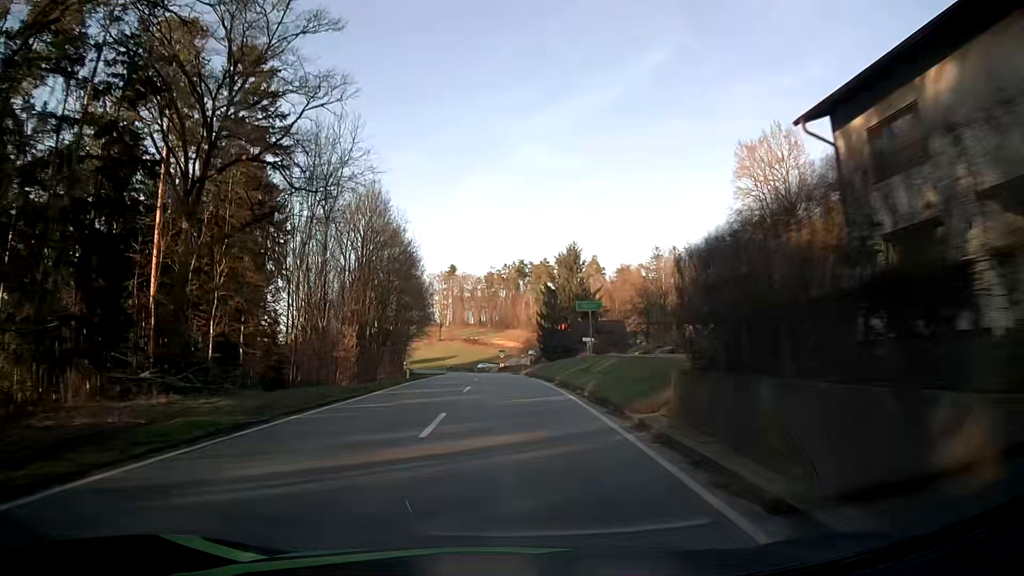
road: secondary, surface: asphalt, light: Day
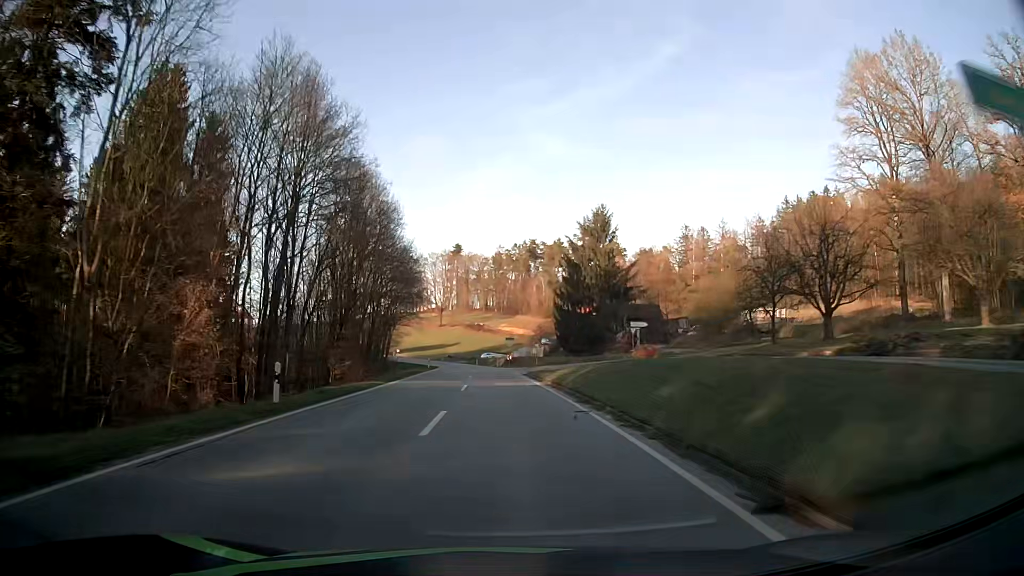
(0.0, +23.8) m; 0°
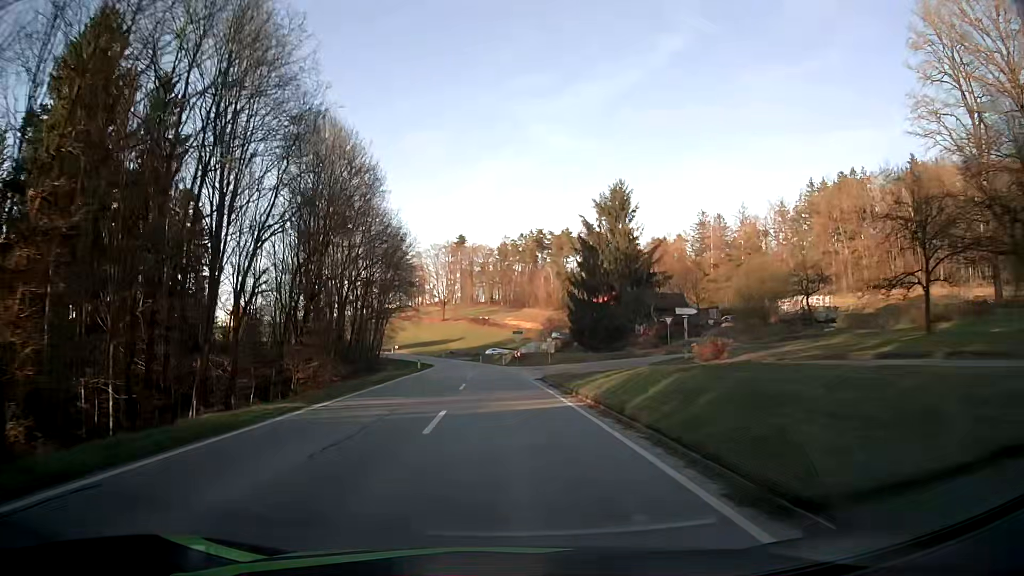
(0.0, +11.5) m; 0°
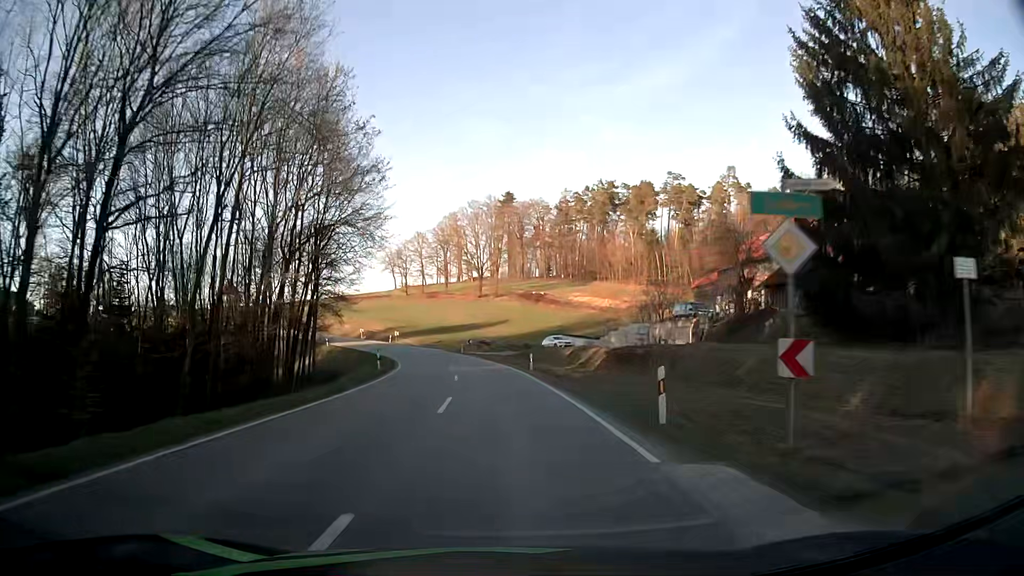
(-1.9, +57.6) m; -5°
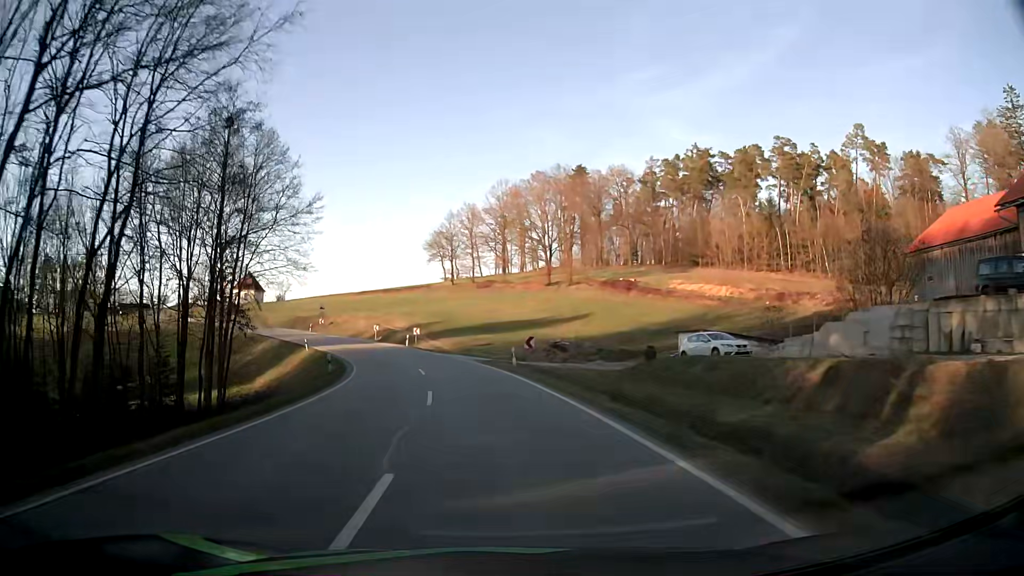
(-1.4, +34.7) m; -5°
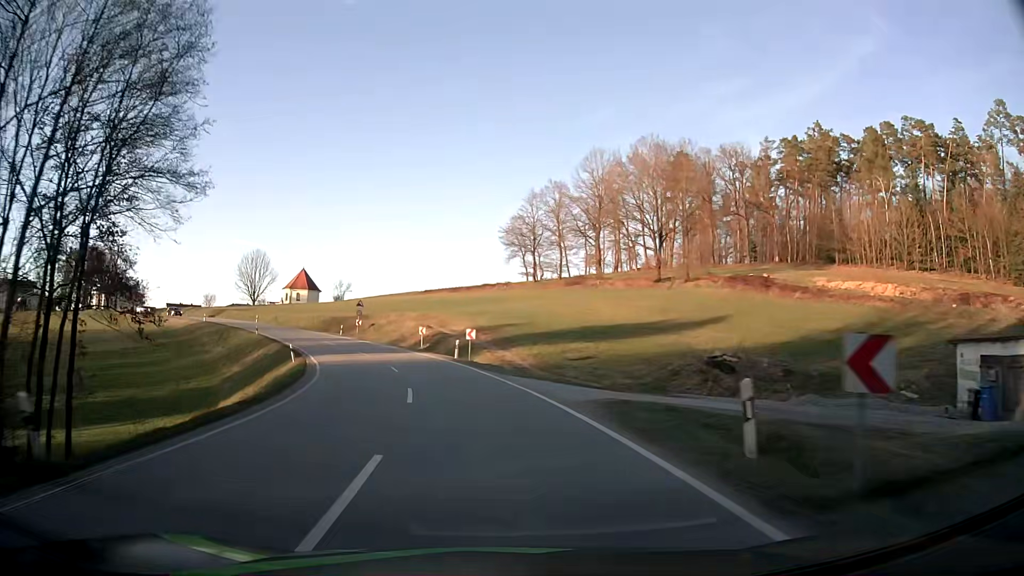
(-1.3, +22.9) m; -7°
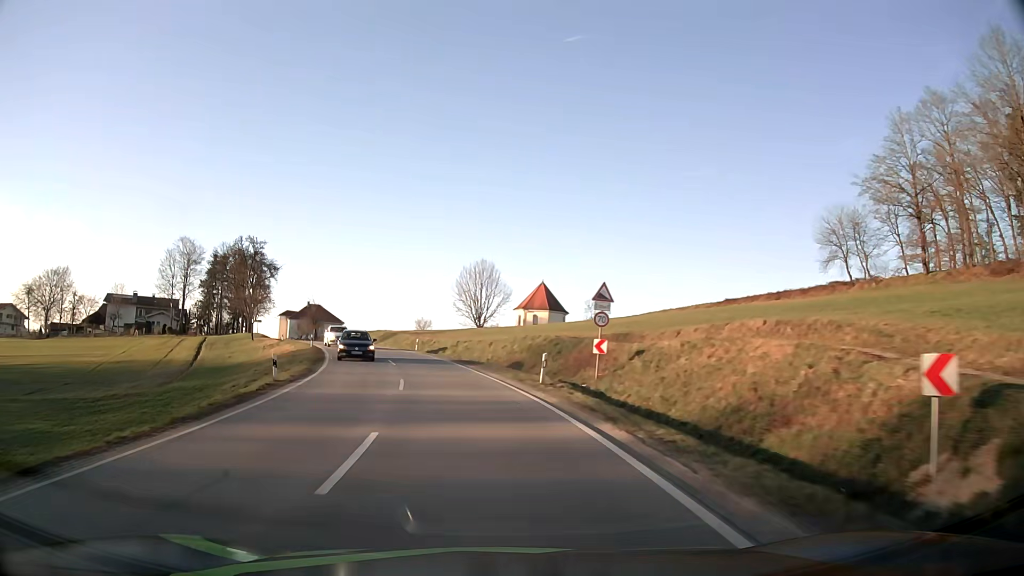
(-8.2, +43.9) m; -23°
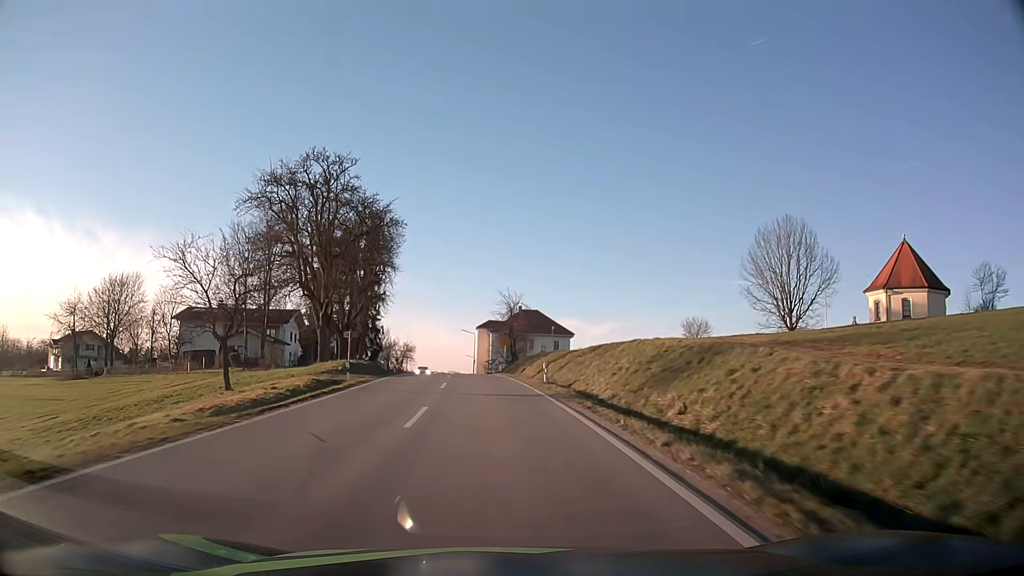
(-10.7, +54.2) m; -21°
(0, +10) (-1, +20) (-1, +30) (-2, +40) (-3, +50) (-4, +60) (-5, +70) (-6, +80) (-8, +90) (-9, +100) m
